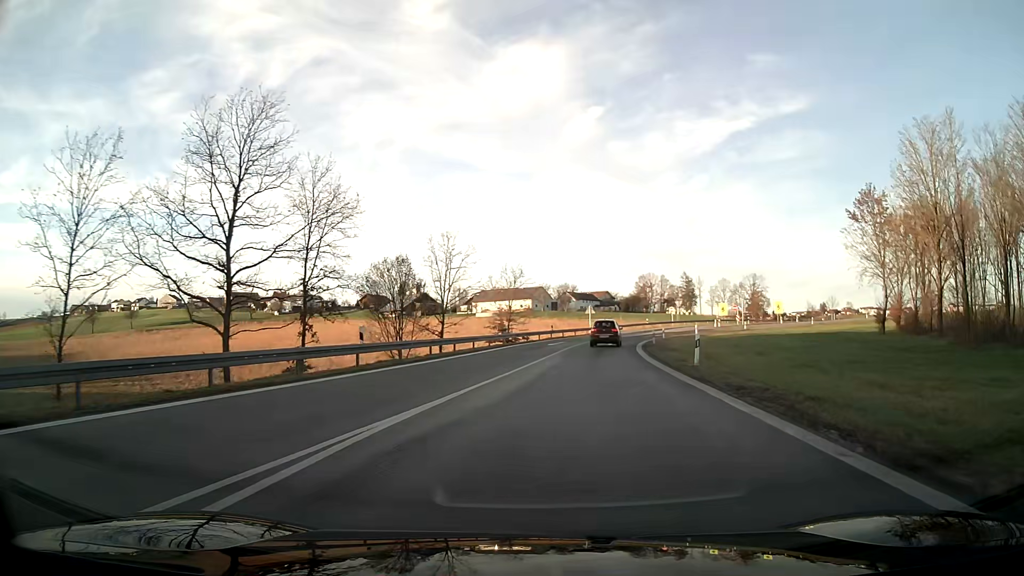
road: motorway_link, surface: asphalt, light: Day
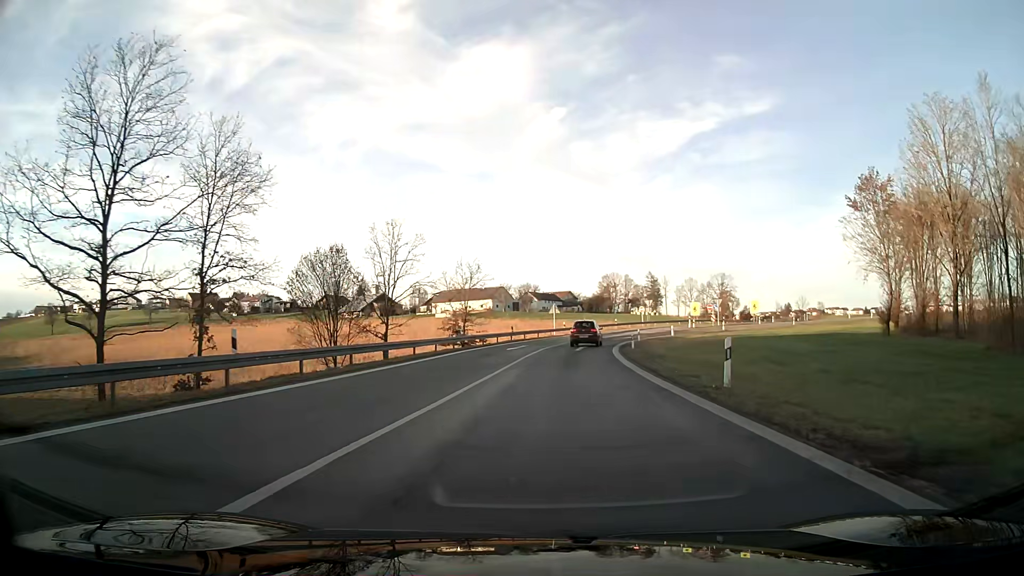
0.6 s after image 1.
(+0.2, +7.0) m; +3°
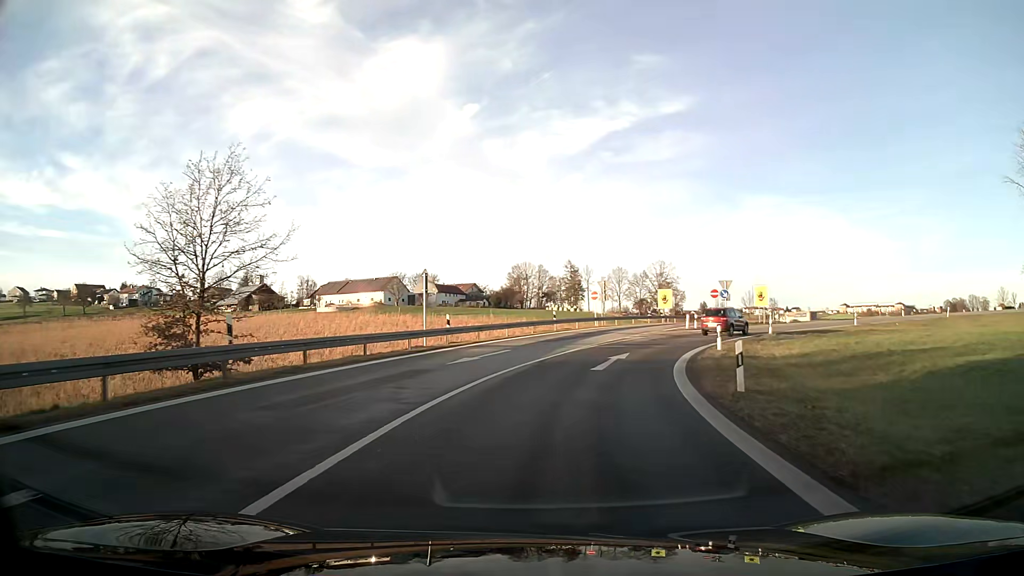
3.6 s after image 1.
(+2.7, +39.9) m; +9°
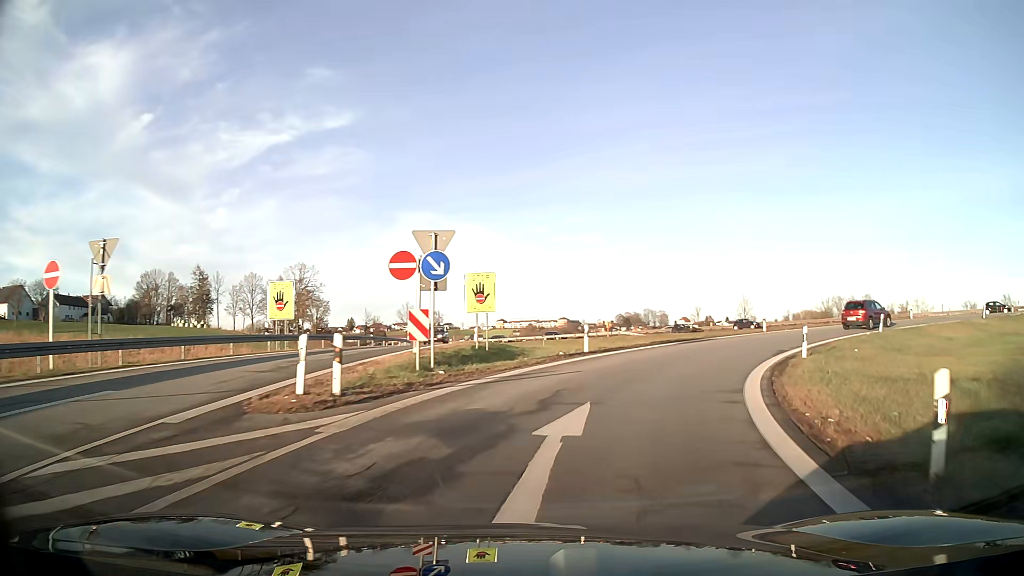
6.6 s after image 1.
(+8.5, +35.3) m; +31°
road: motorway
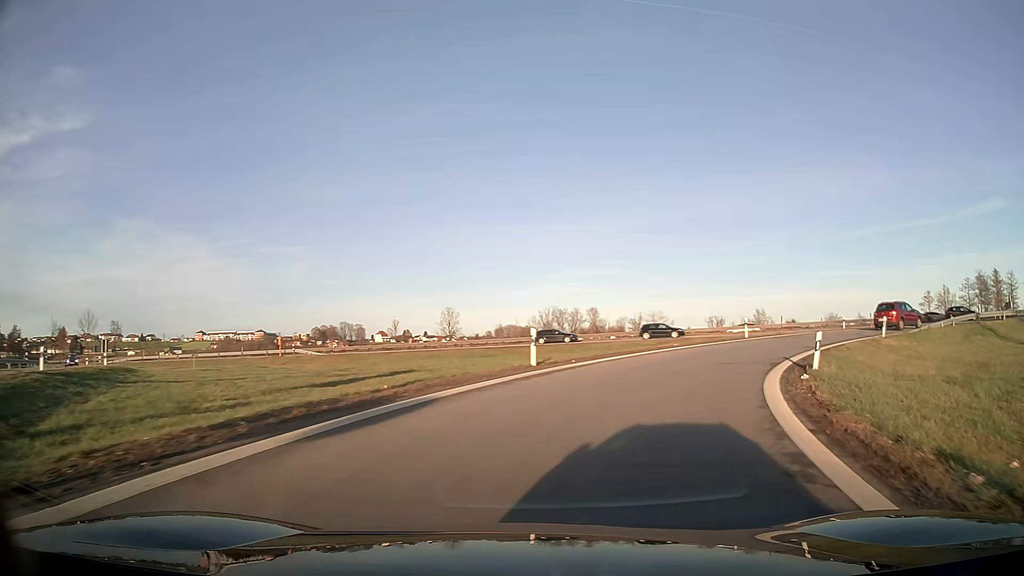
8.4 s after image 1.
(+4.4, +19.9) m; +26°
